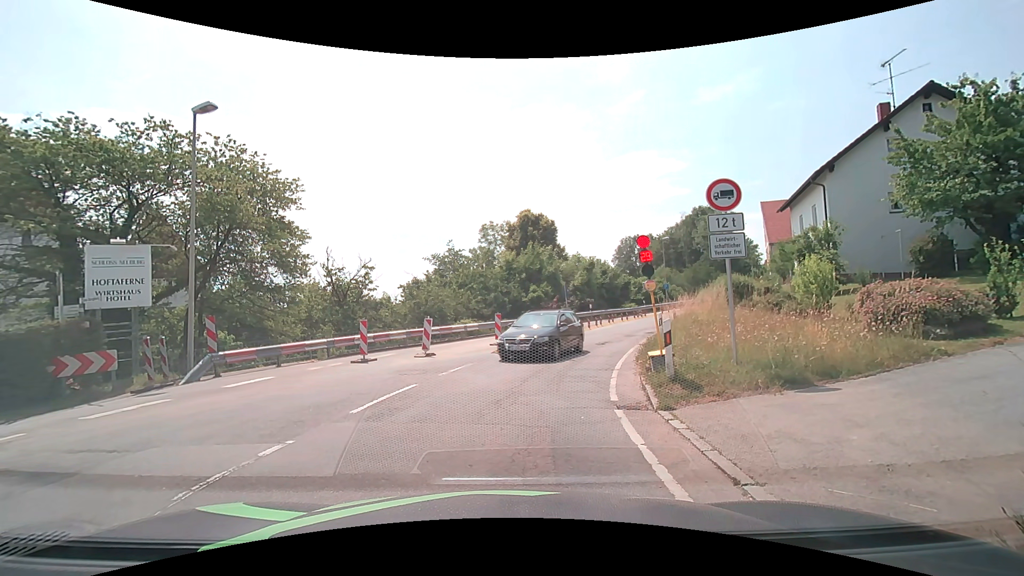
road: secondary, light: Day
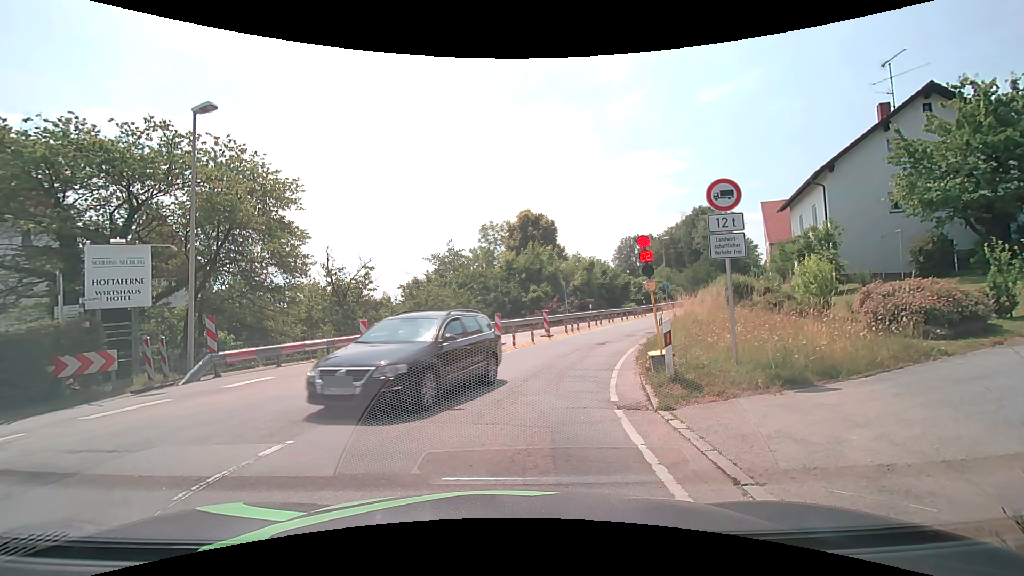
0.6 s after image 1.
(0.0, 0.0) m; 0°
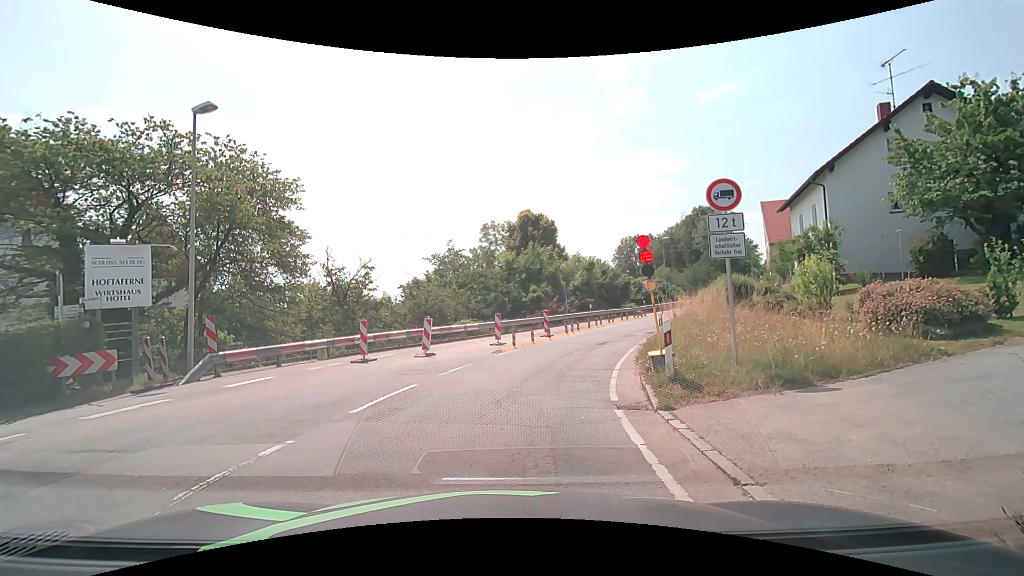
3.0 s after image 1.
(0.0, 0.0) m; 0°
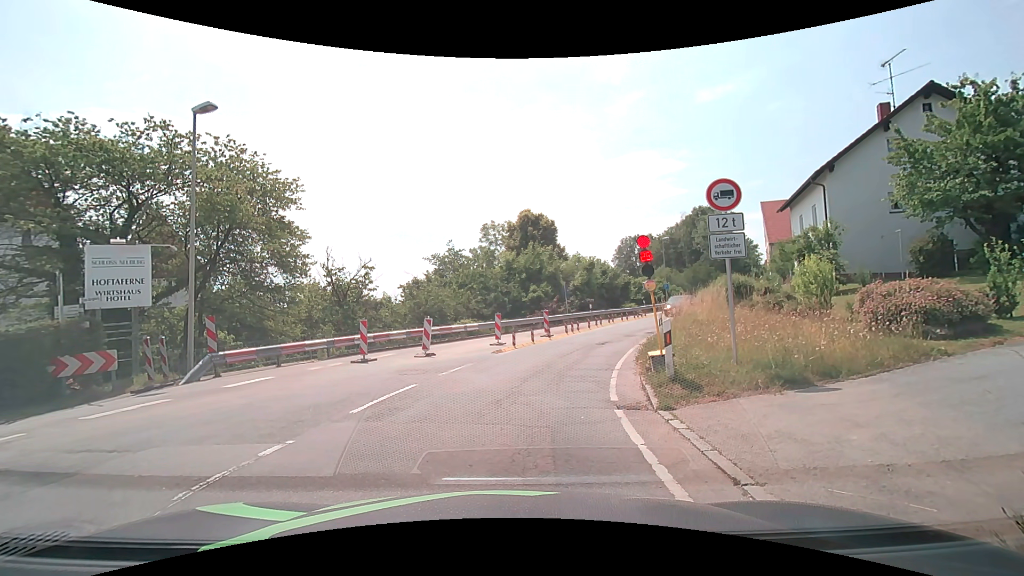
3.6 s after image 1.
(0.0, 0.0) m; 0°
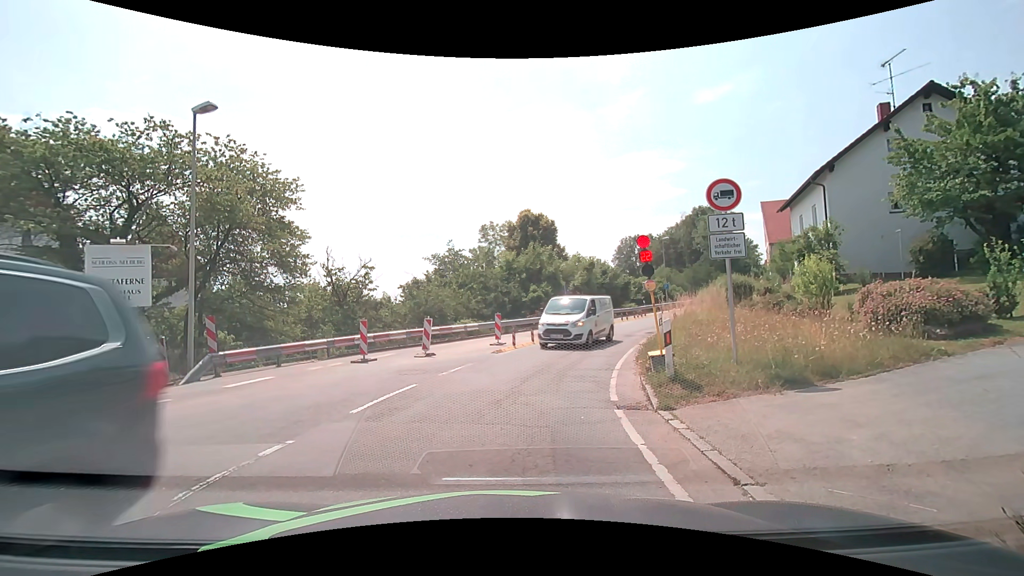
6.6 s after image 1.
(0.0, 0.0) m; 0°
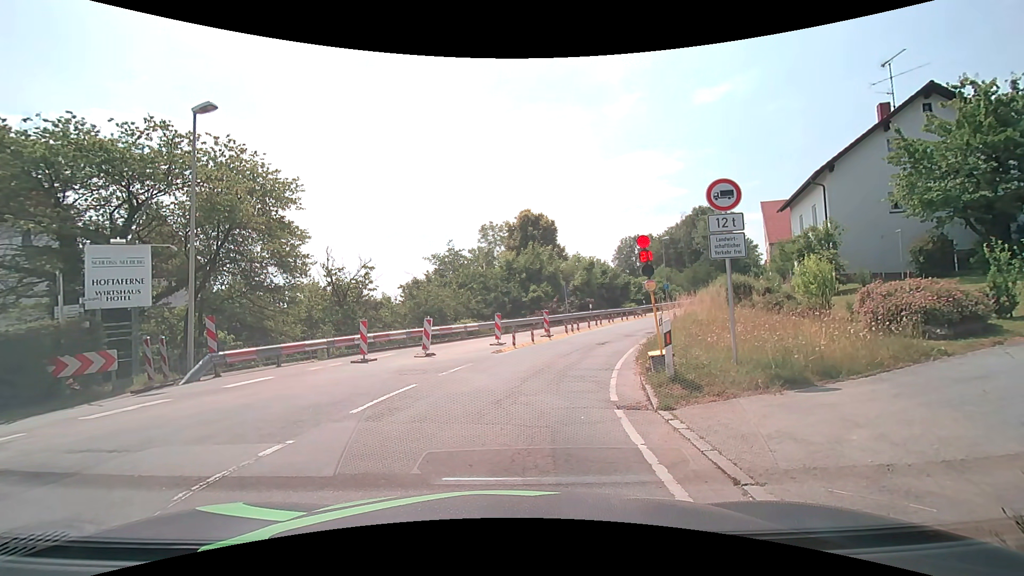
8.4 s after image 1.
(0.0, 0.0) m; 0°
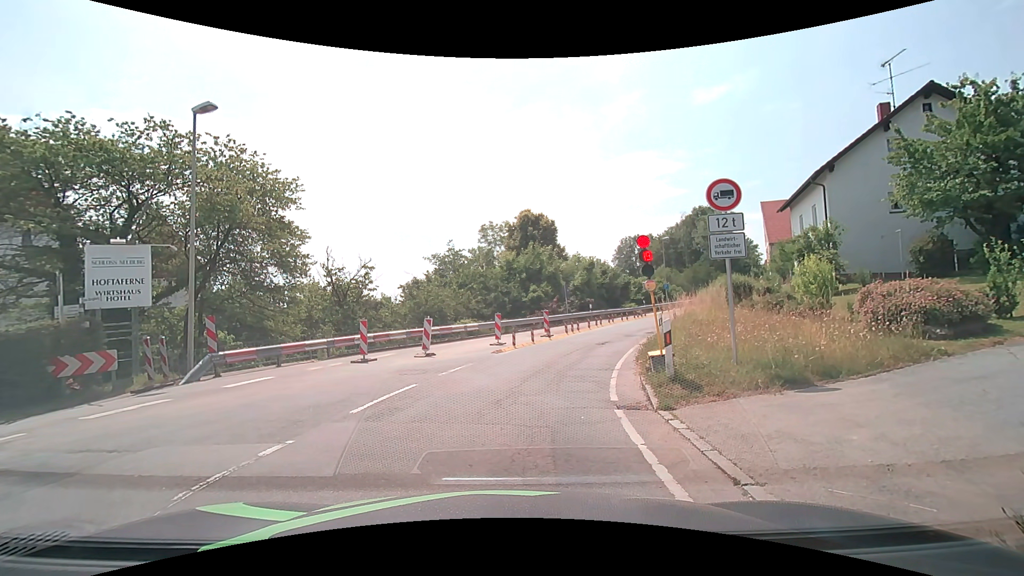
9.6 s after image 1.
(0.0, 0.0) m; 0°
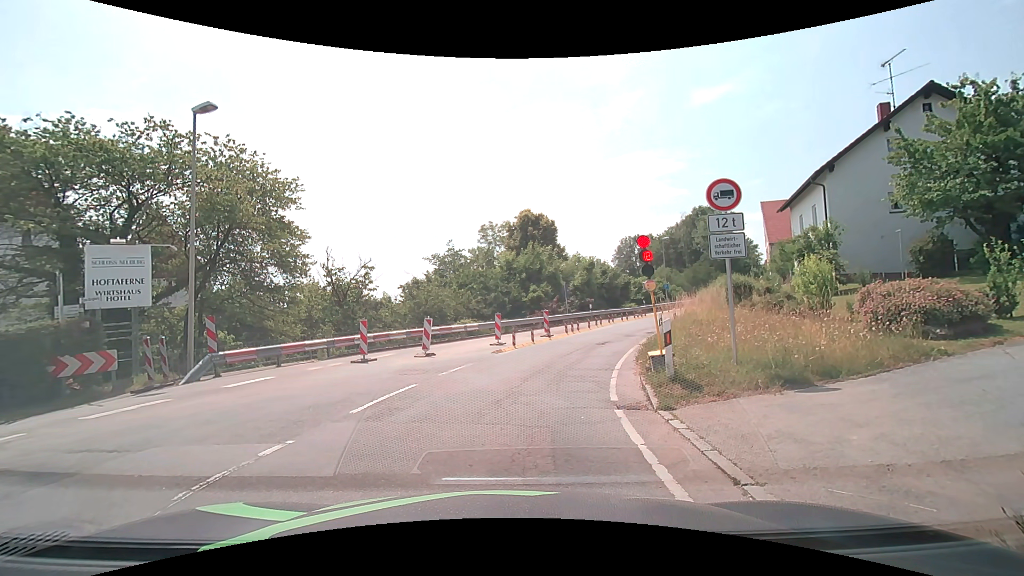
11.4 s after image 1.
(0.0, 0.0) m; 0°
(0, +10) (+3, +20) (+6, +29) (+11, +38) (+16, +47) (+21, +55) (+27, +63) (+34, +71) (+40, +78) (+47, +86) m
